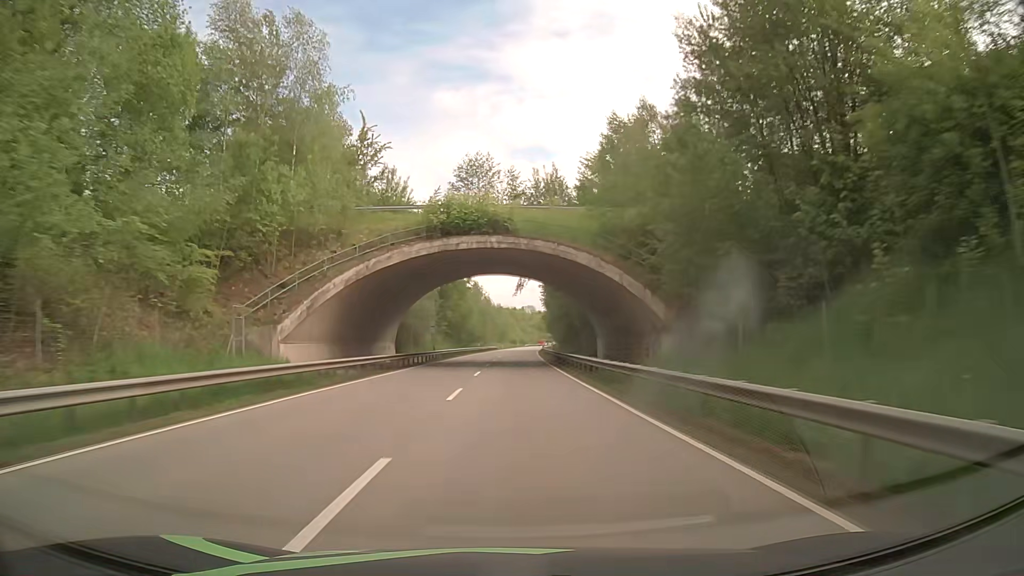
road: primary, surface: asphalt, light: Day
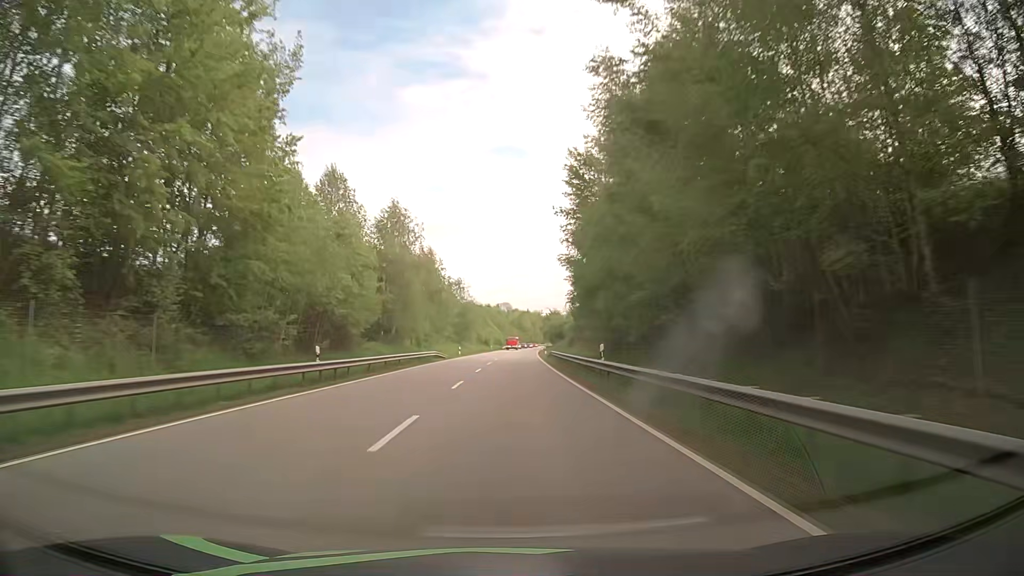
(+1.5, +79.6) m; +2°
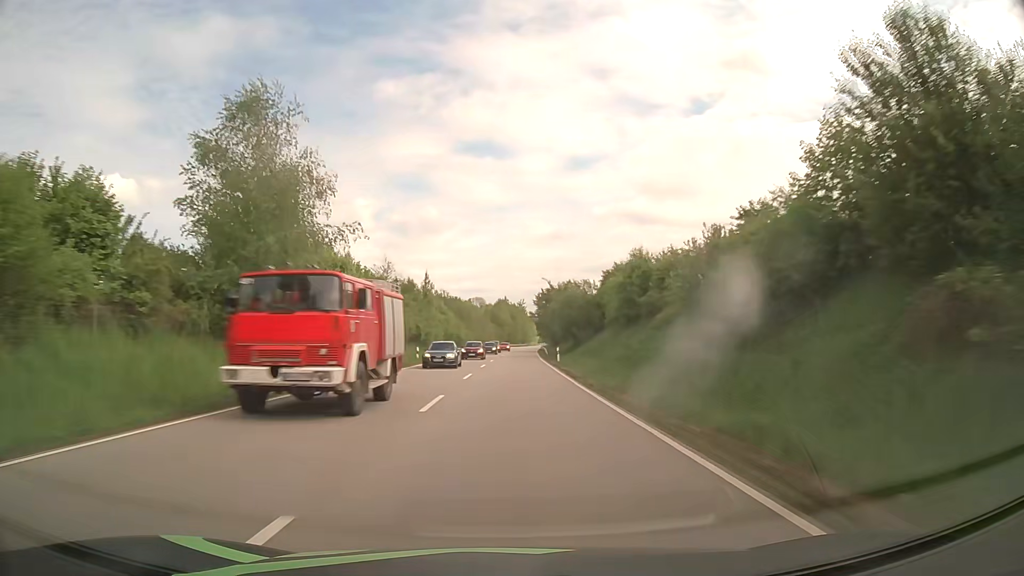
(+1.6, +79.4) m; +2°
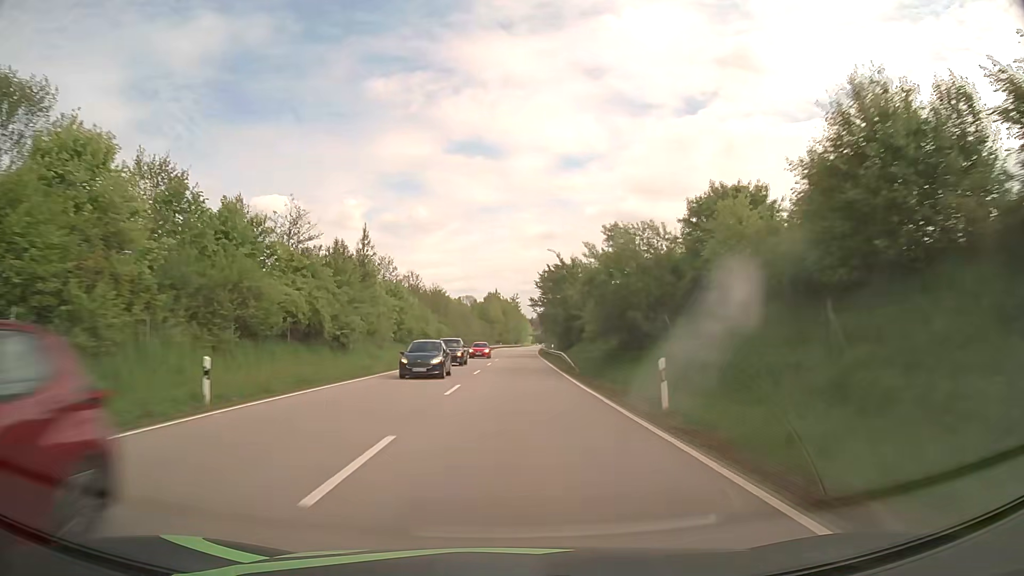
(+0.2, +31.8) m; +1°
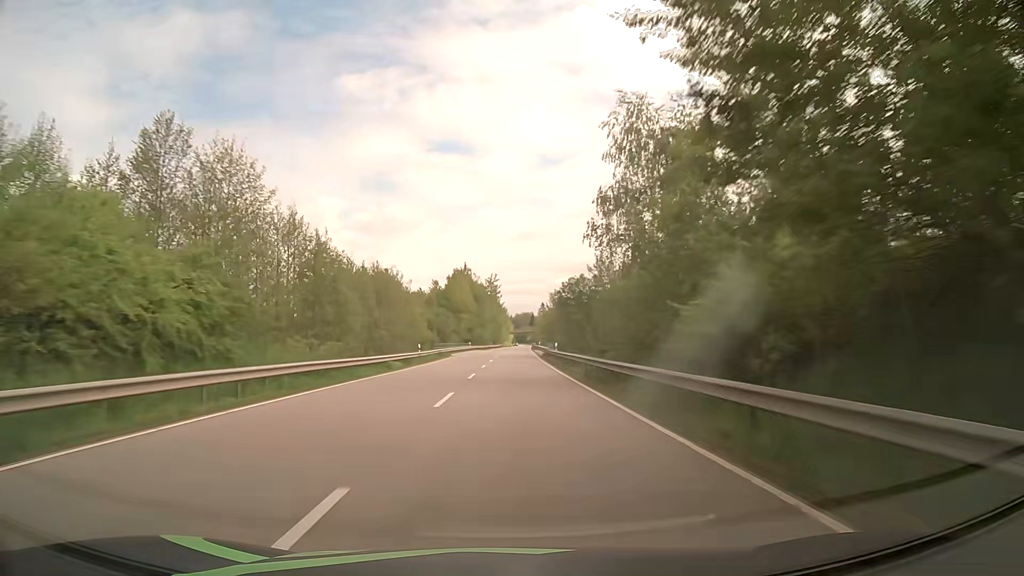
(+0.7, +63.4) m; +1°
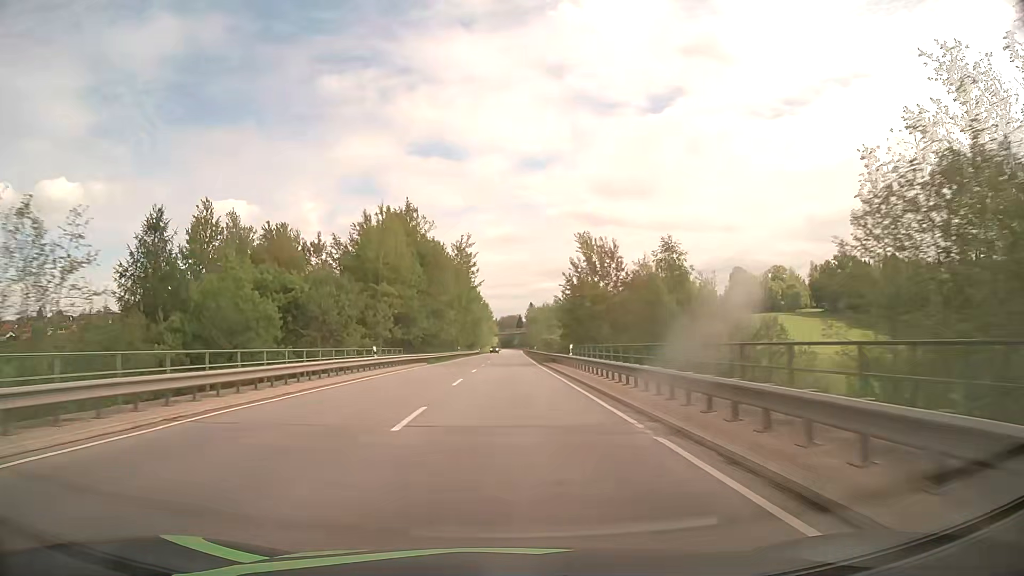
(+0.9, +63.2) m; +1°
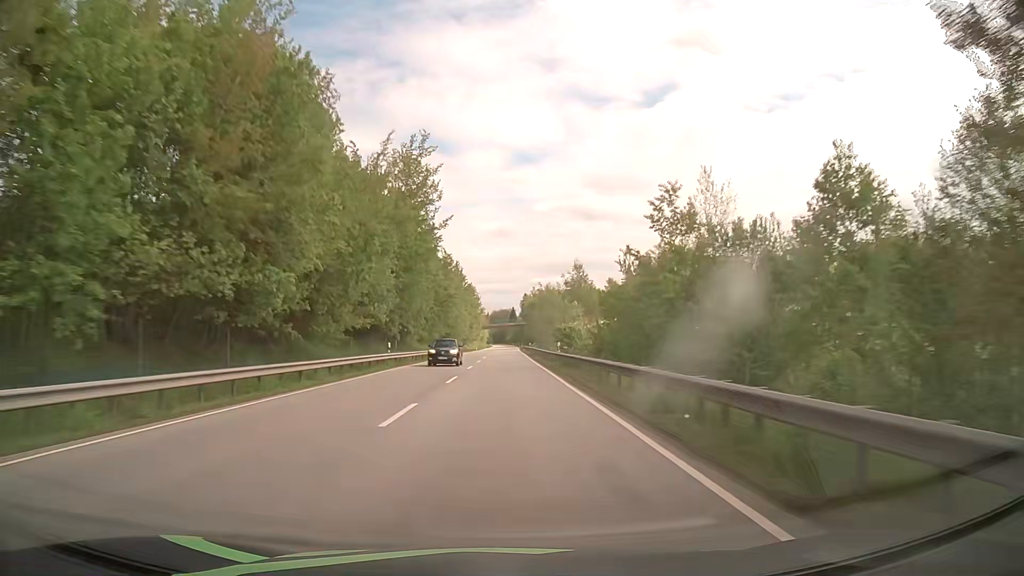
(+0.3, +47.3) m; +1°
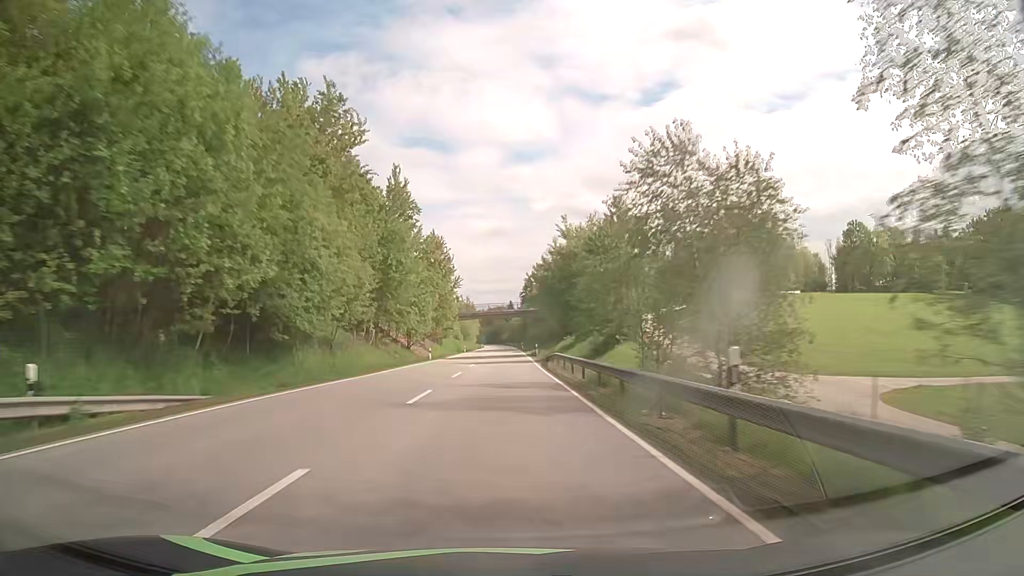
(+0.1, +79.3) m; 0°
(0, +10) (0, +20) (0, +30) (0, +40) (0, +50) (0, +60) (0, +70) (0, +80) (0, +90) (0, +100) m
